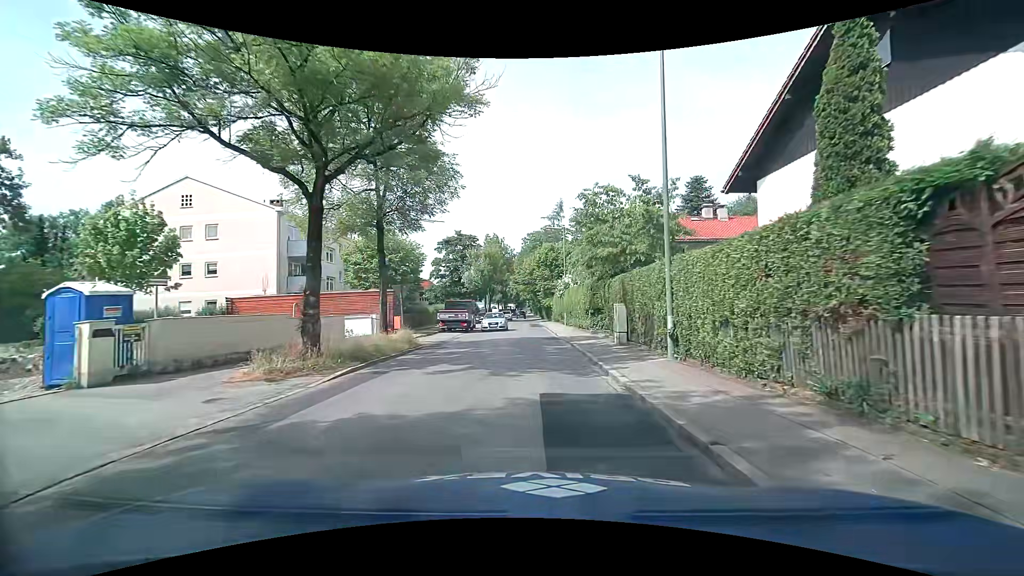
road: tertiary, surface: asphalt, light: Day
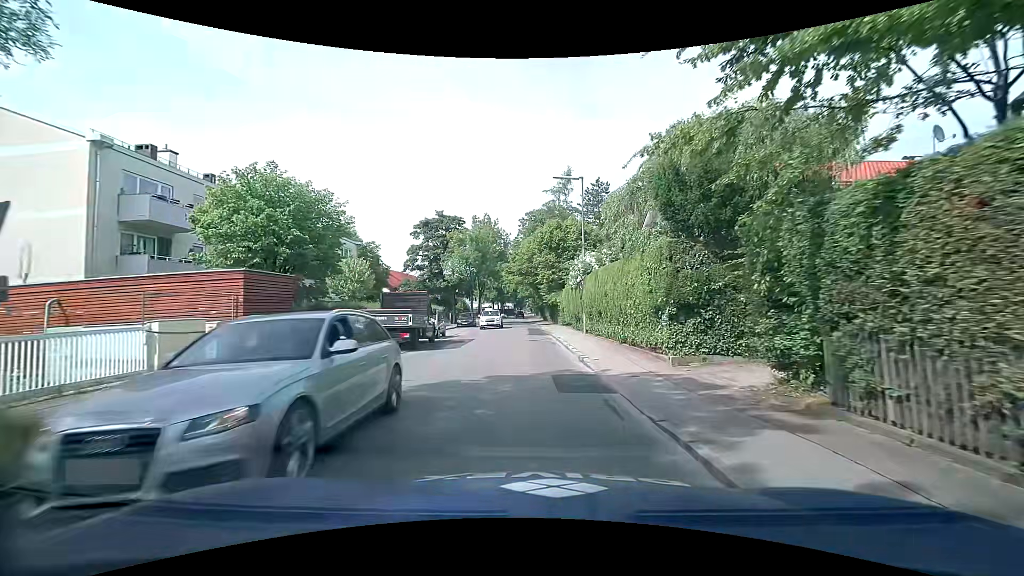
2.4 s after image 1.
(0.0, +15.8) m; -2°
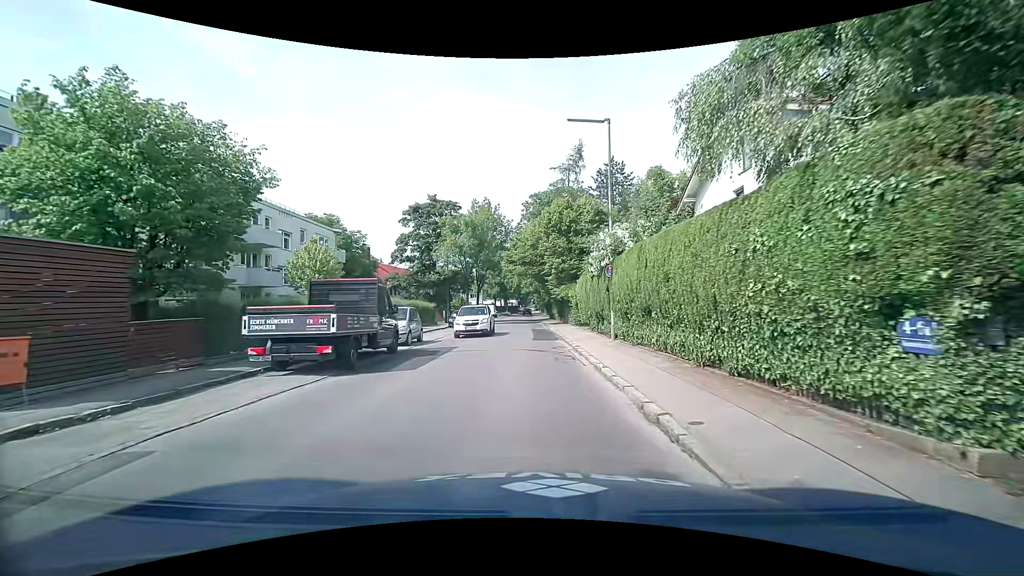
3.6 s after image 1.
(+0.2, +7.6) m; +1°
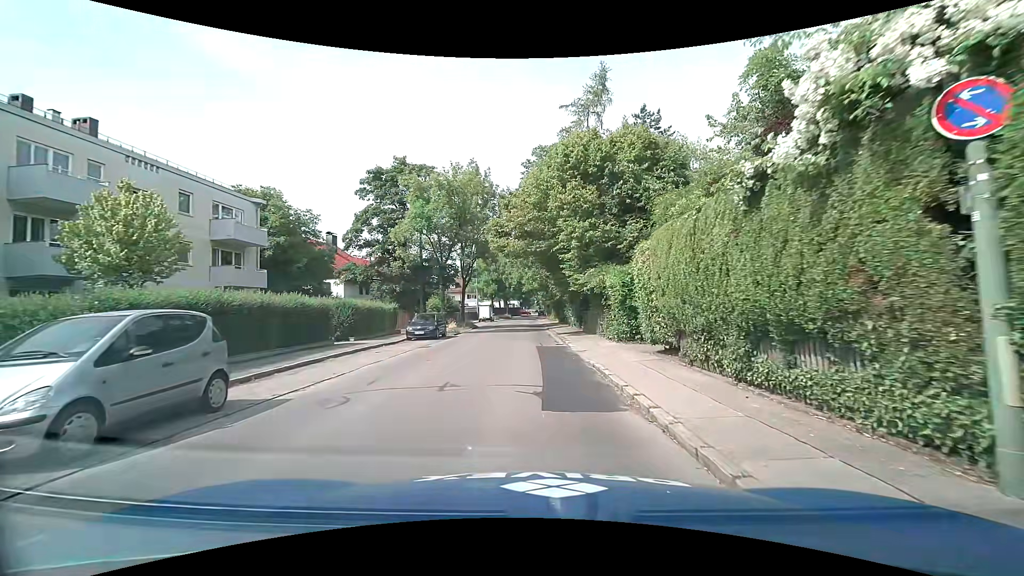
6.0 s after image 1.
(-0.2, +15.0) m; 0°
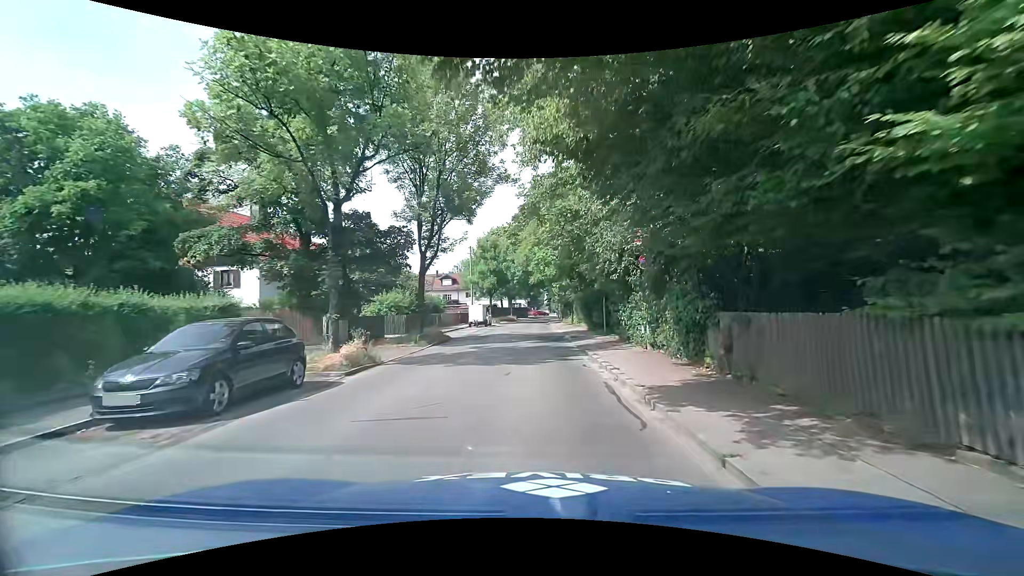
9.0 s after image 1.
(-0.5, +19.6) m; -3°
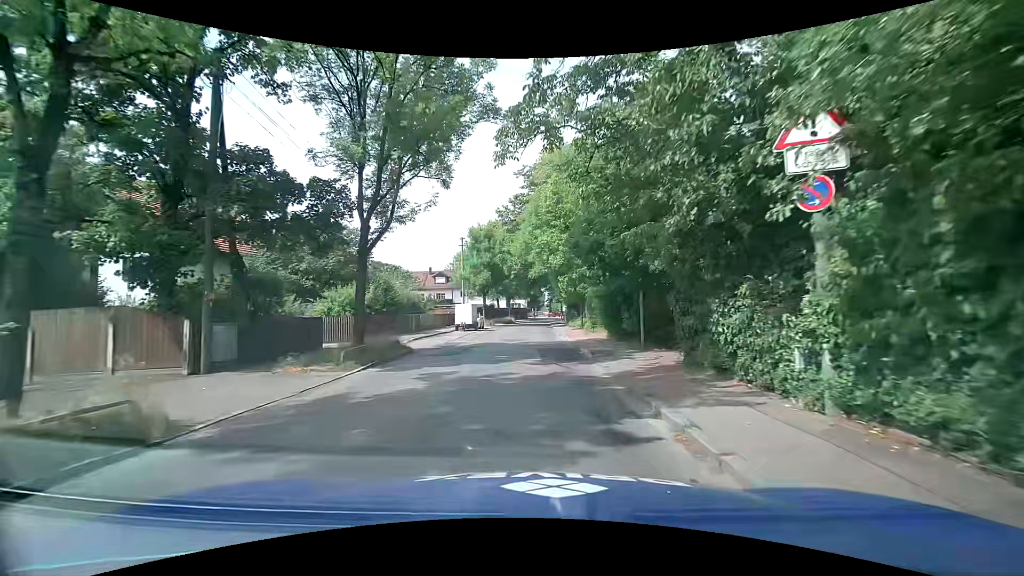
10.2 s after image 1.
(+0.1, +8.6) m; +1°
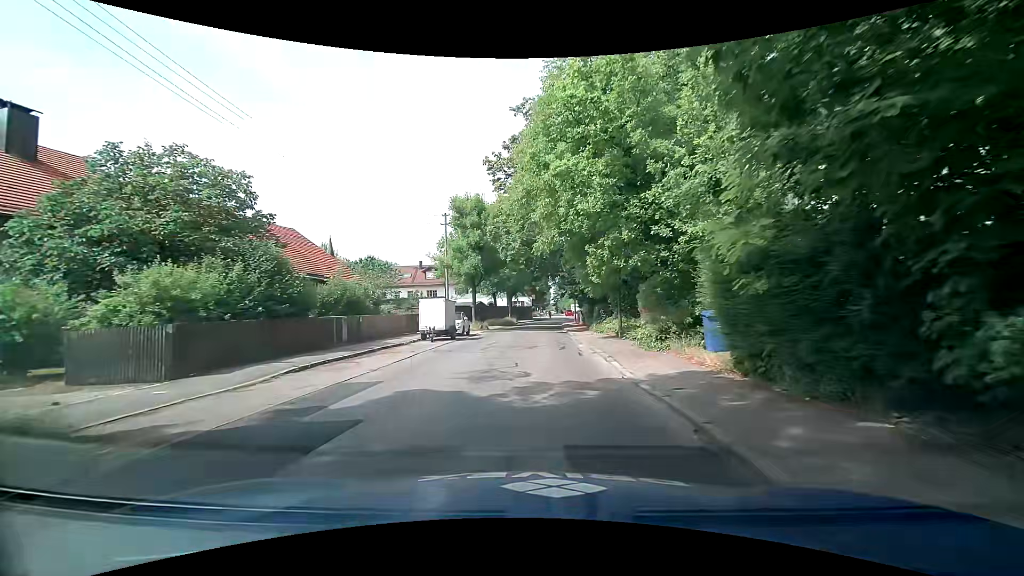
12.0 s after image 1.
(0.0, +14.1) m; +1°
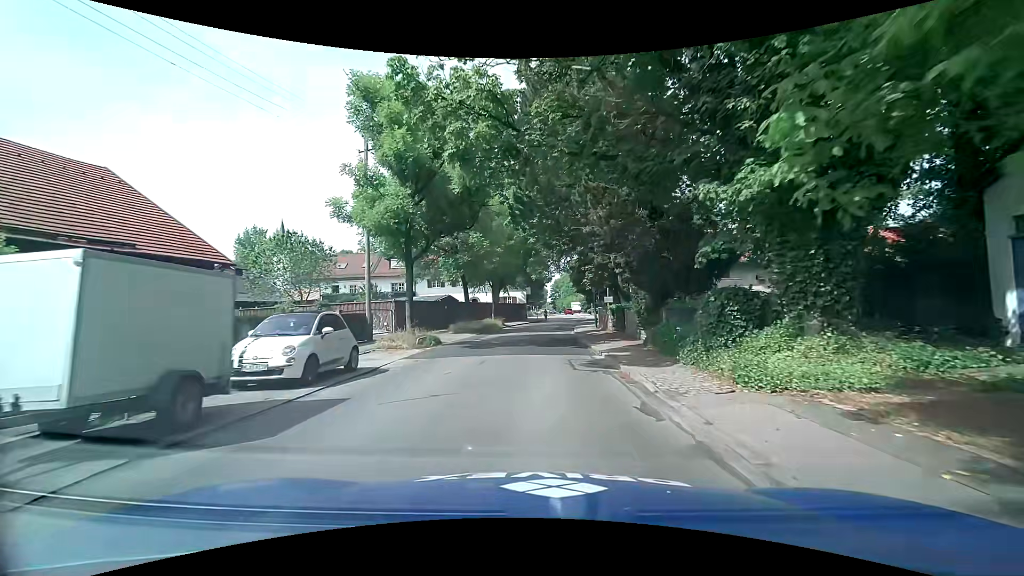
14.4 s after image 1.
(-0.2, +20.3) m; -2°
(0, +10) (+1, +20) (+1, +30) (+2, +40) (+3, +50) (+5, +60) (+7, +70) (+8, +79) (+9, +89) (+10, +99) m
